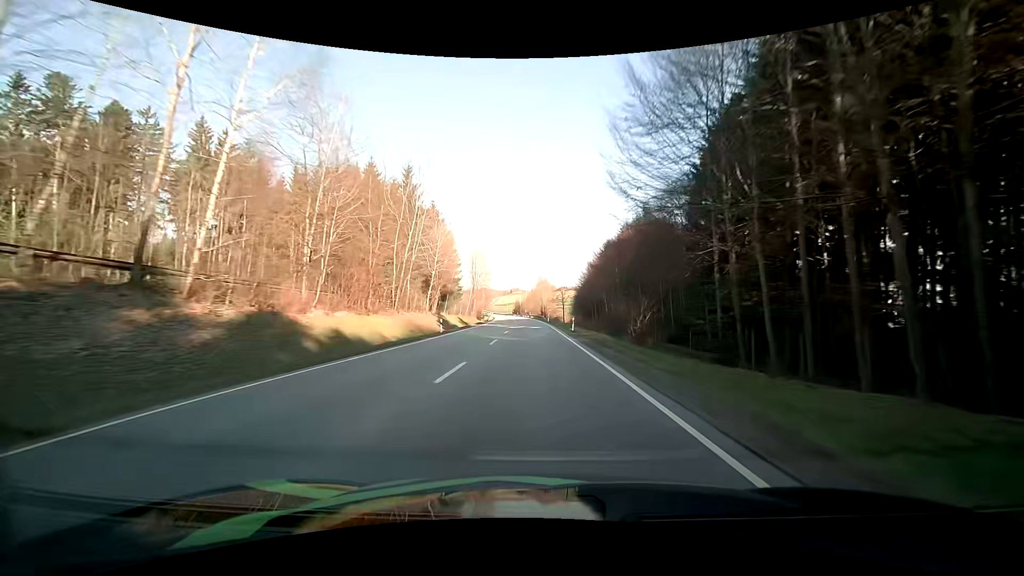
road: primary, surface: asphalt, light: Day
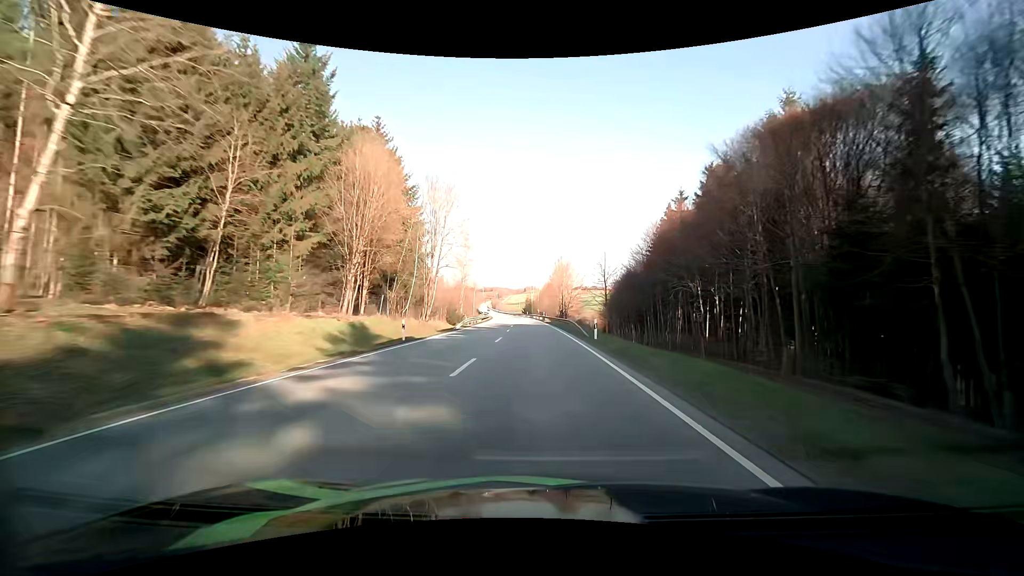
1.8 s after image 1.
(-0.8, +46.5) m; -2°
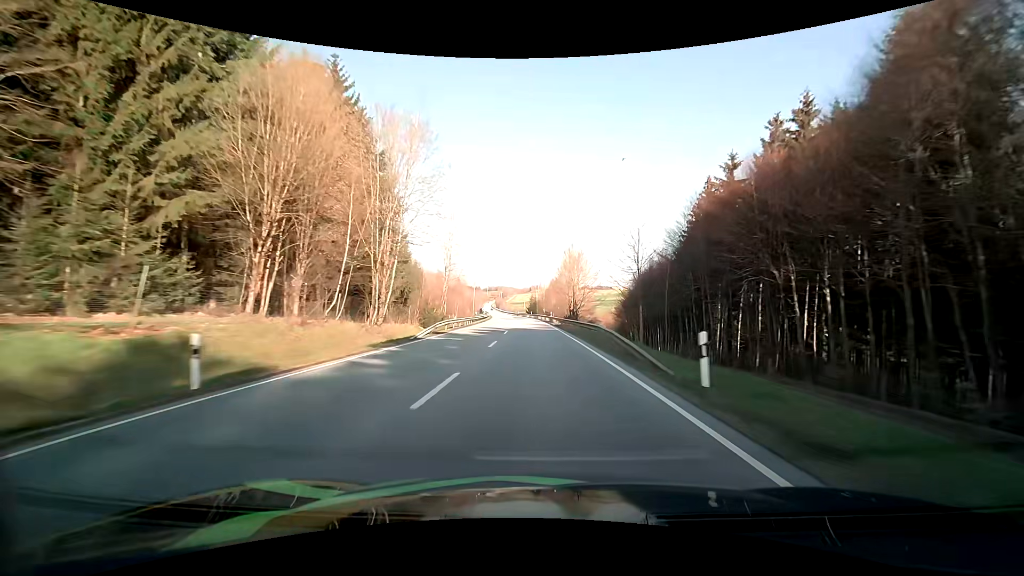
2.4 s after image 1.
(0.0, +15.3) m; 0°
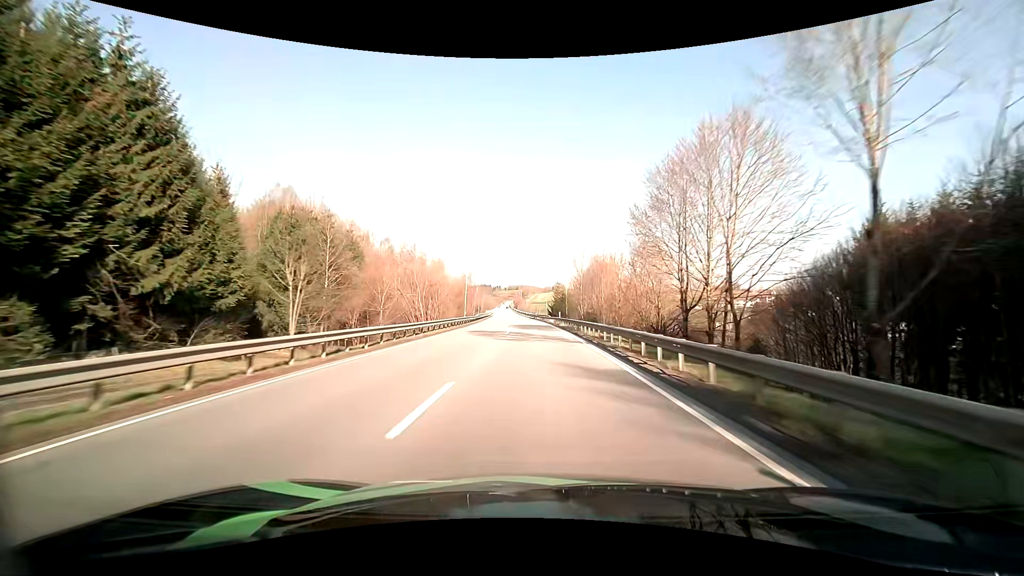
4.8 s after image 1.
(-1.4, +60.7) m; -2°
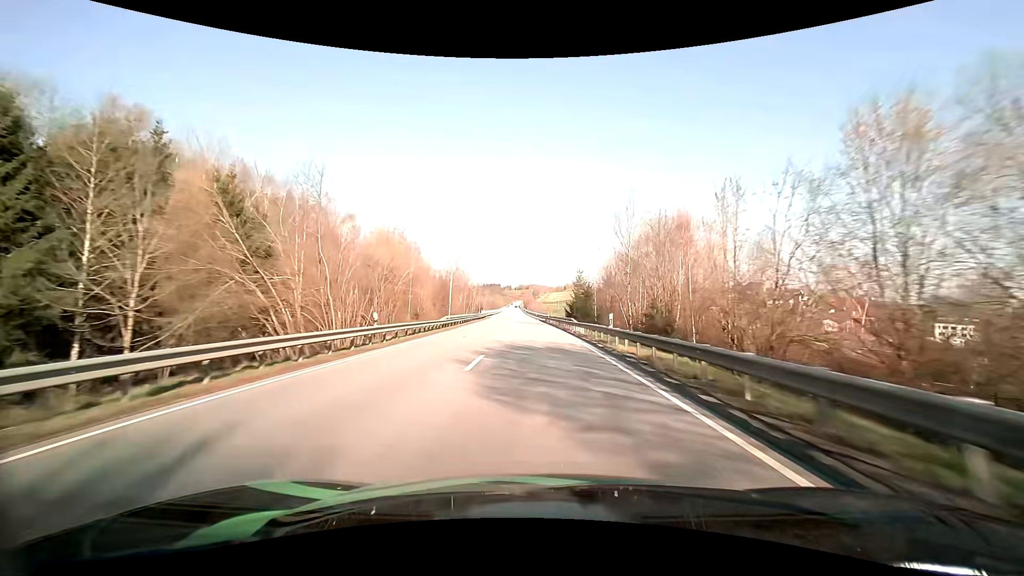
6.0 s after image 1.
(-0.5, +29.6) m; -2°
